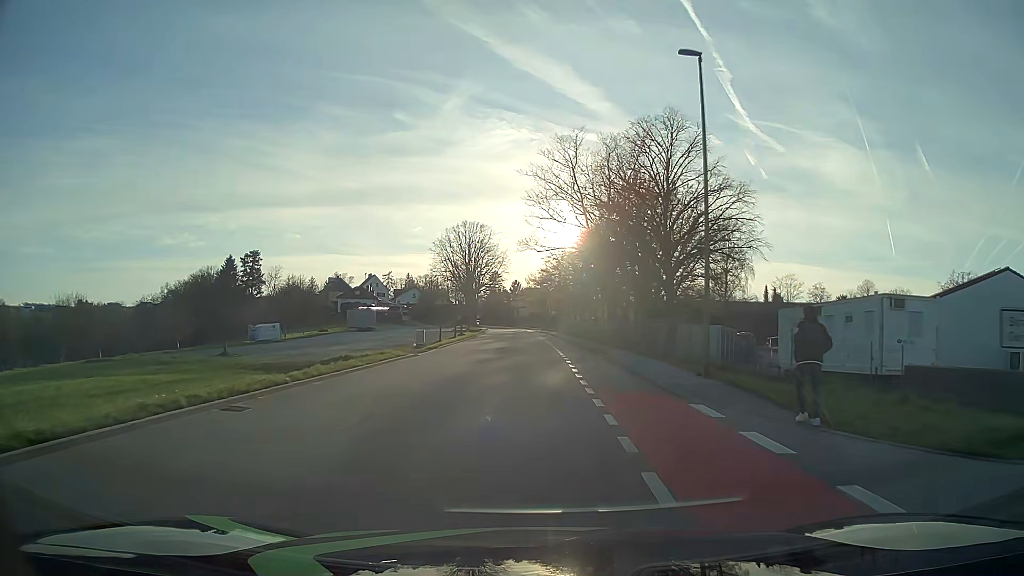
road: tertiary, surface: asphalt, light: Day
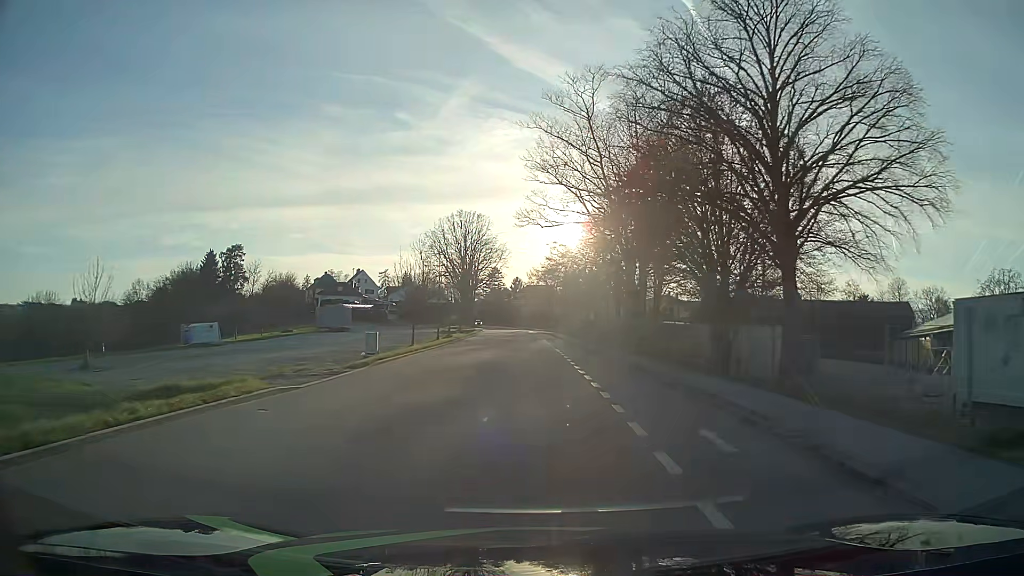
(-0.1, +15.1) m; 0°
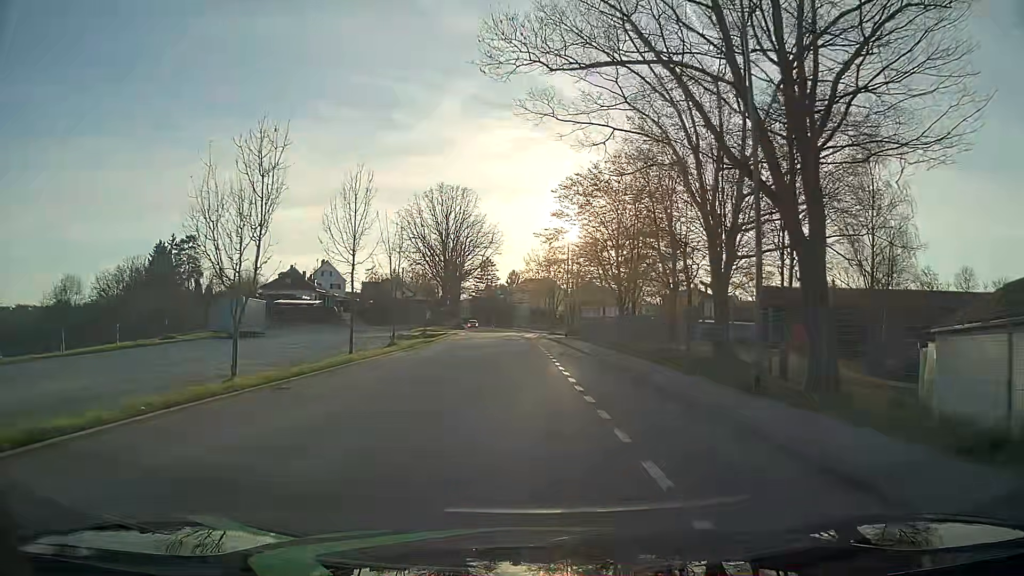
(0.0, +28.4) m; 0°
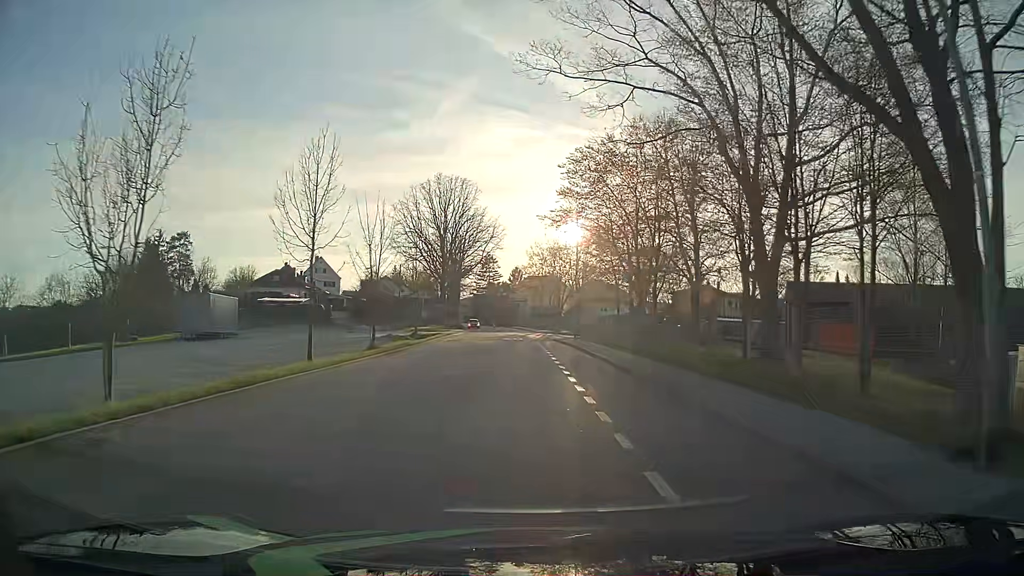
(0.0, +6.5) m; 0°
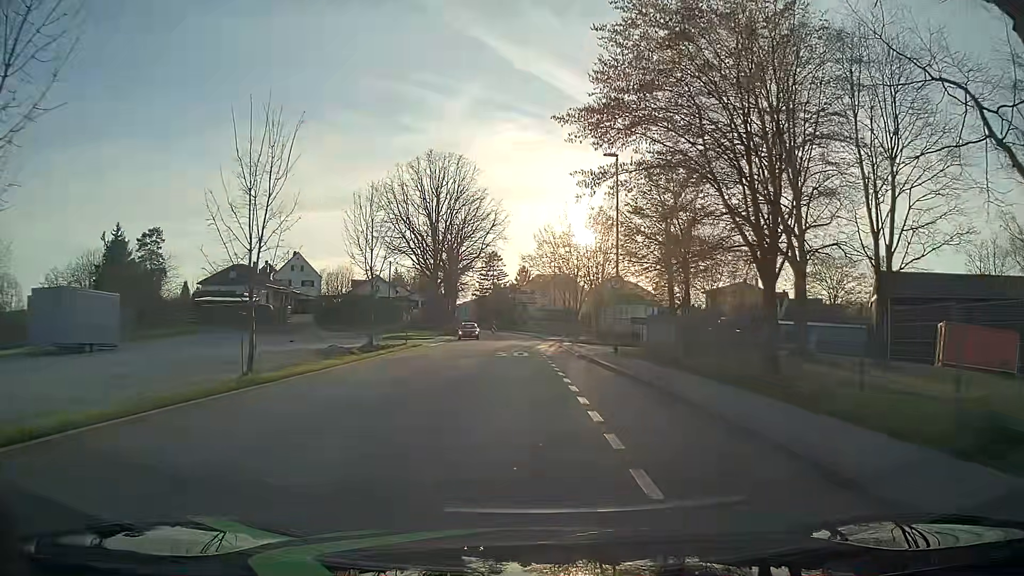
(-0.1, +17.9) m; -1°
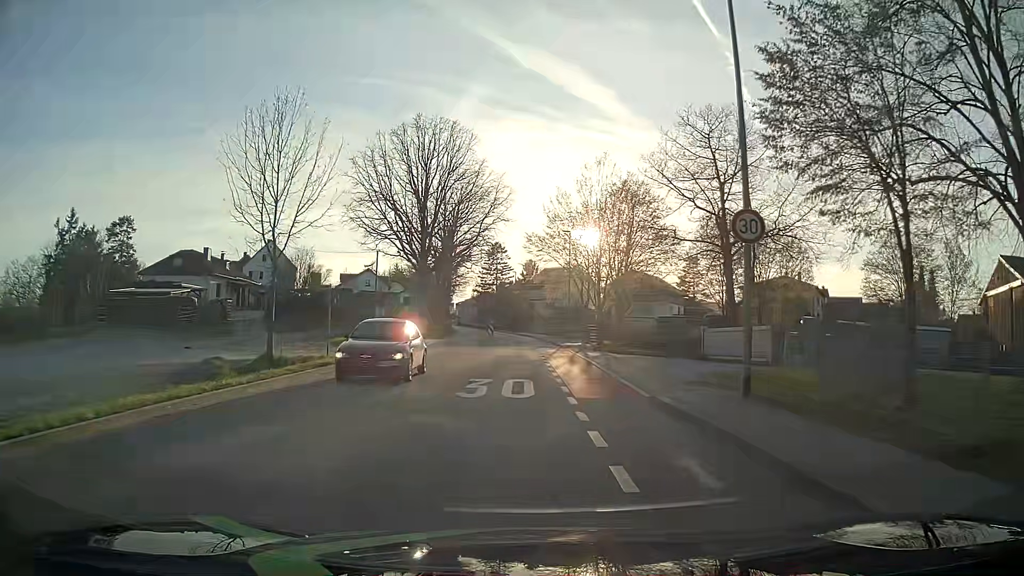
(0.0, +15.6) m; 0°
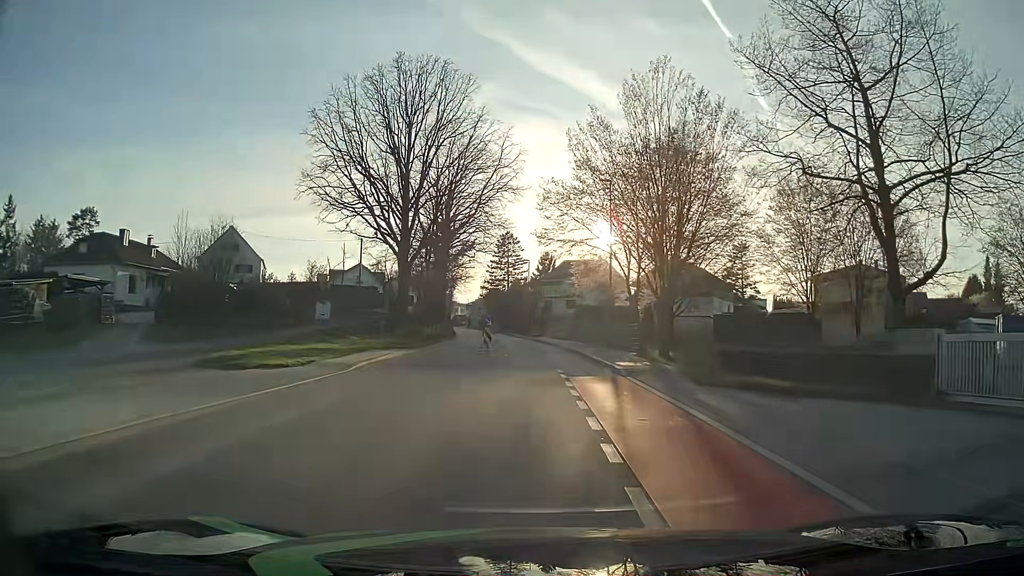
(-0.2, +19.0) m; -2°
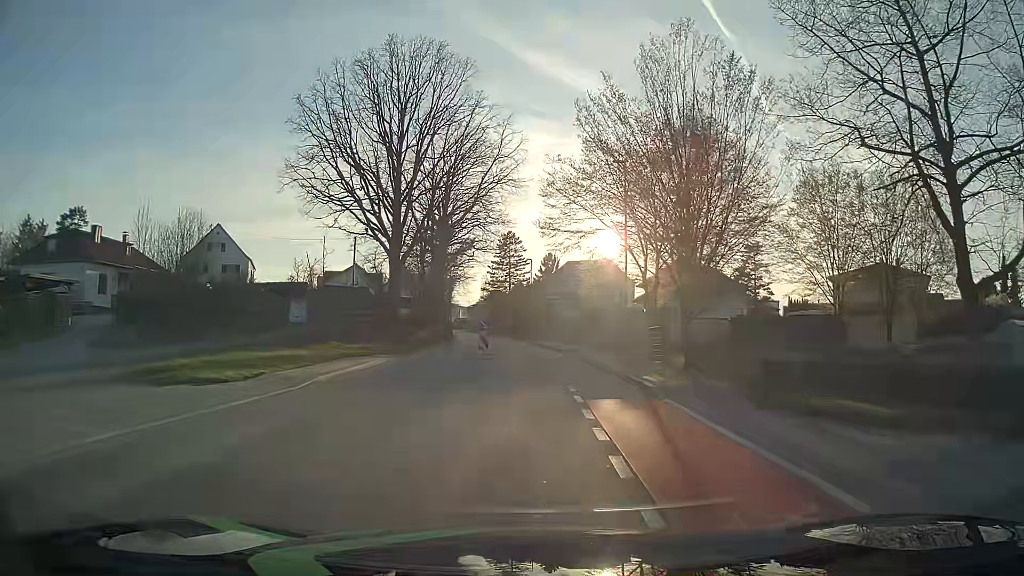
(0.0, +4.6) m; 0°
(0, +10) (0, +20) (0, +30) (0, +40) (-1, +50) (-2, +60) (-3, +70) (-4, +80) (-5, +90) (-6, +100) m
